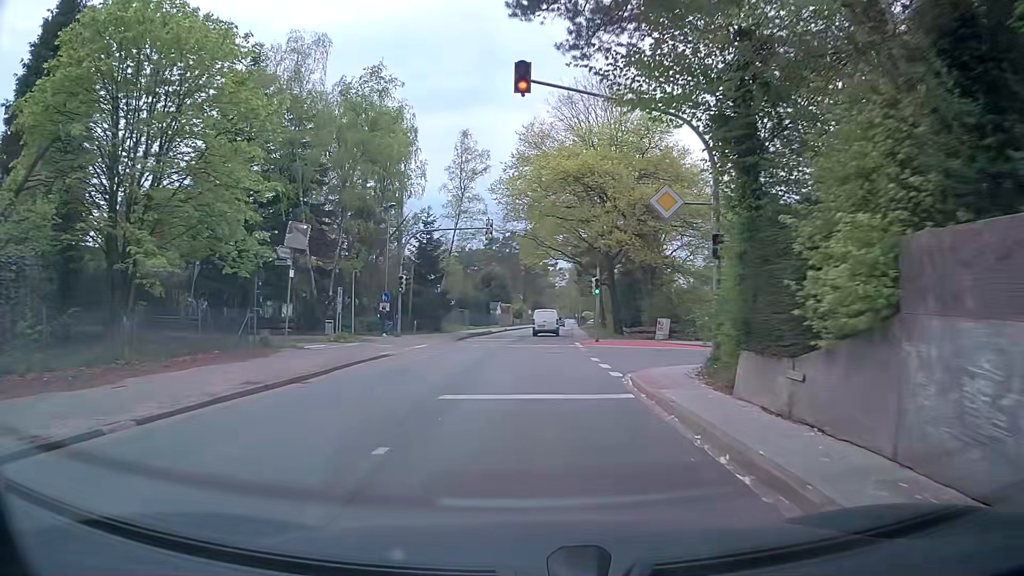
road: tertiary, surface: asphalt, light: Day
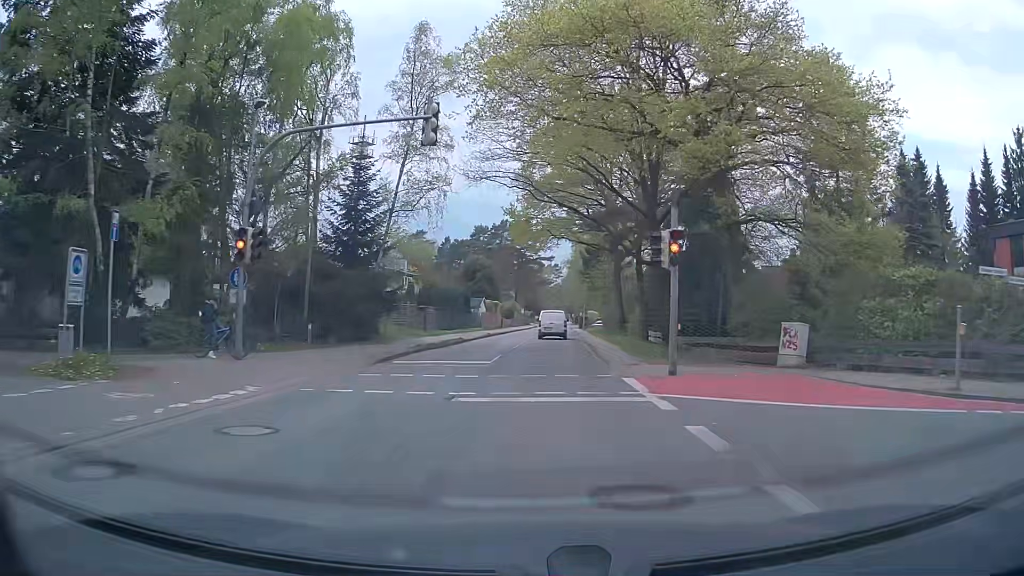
(+0.2, +19.7) m; +1°
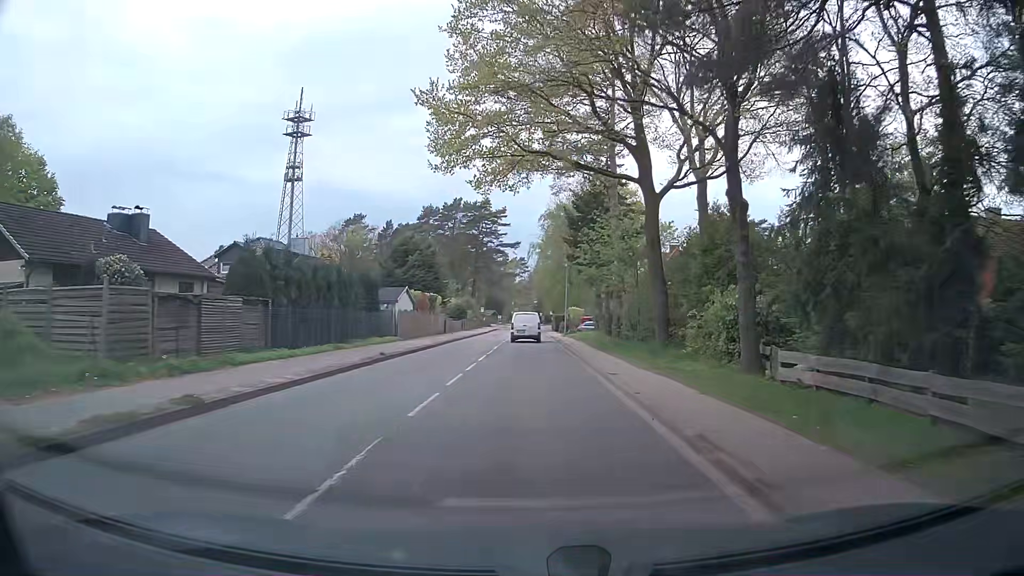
(+0.8, +27.9) m; +3°
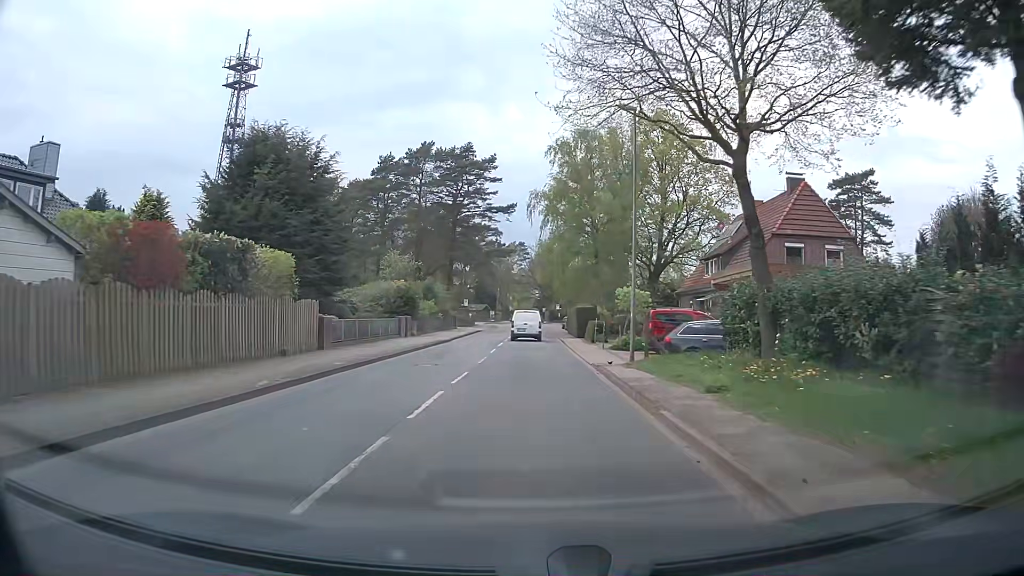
(+0.1, +36.6) m; 0°
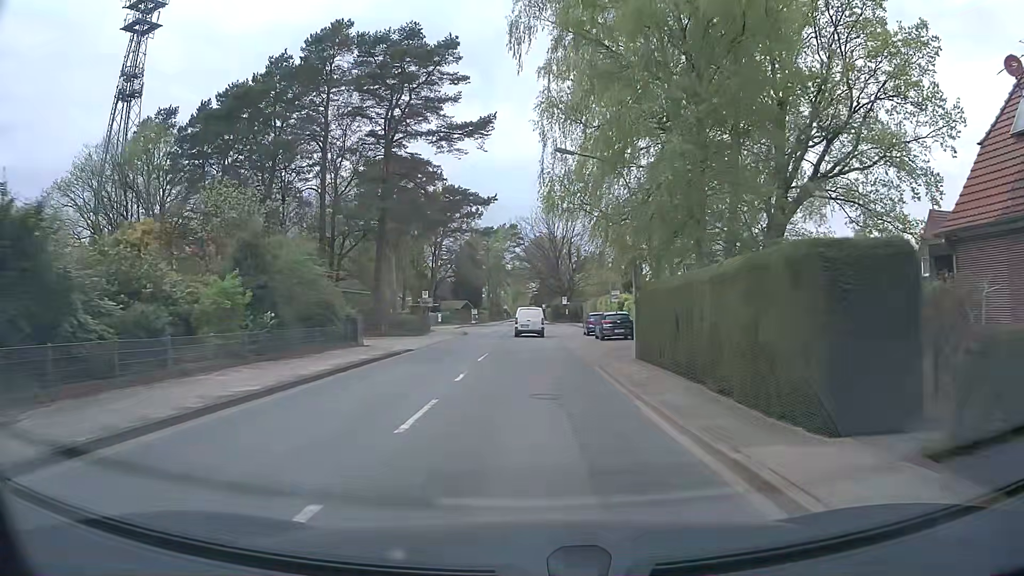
(+0.1, +37.2) m; +1°
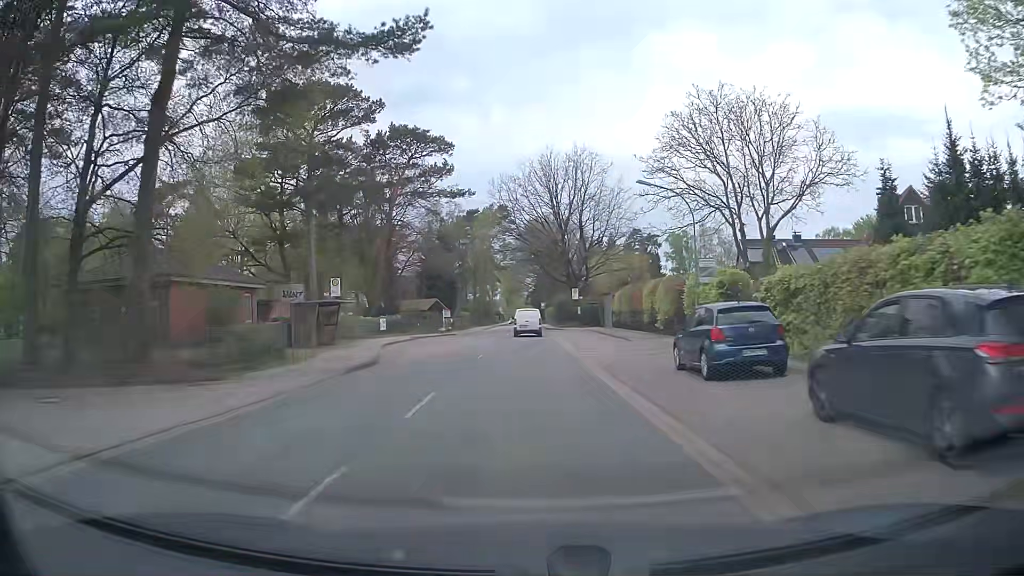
(+0.1, +29.8) m; 0°
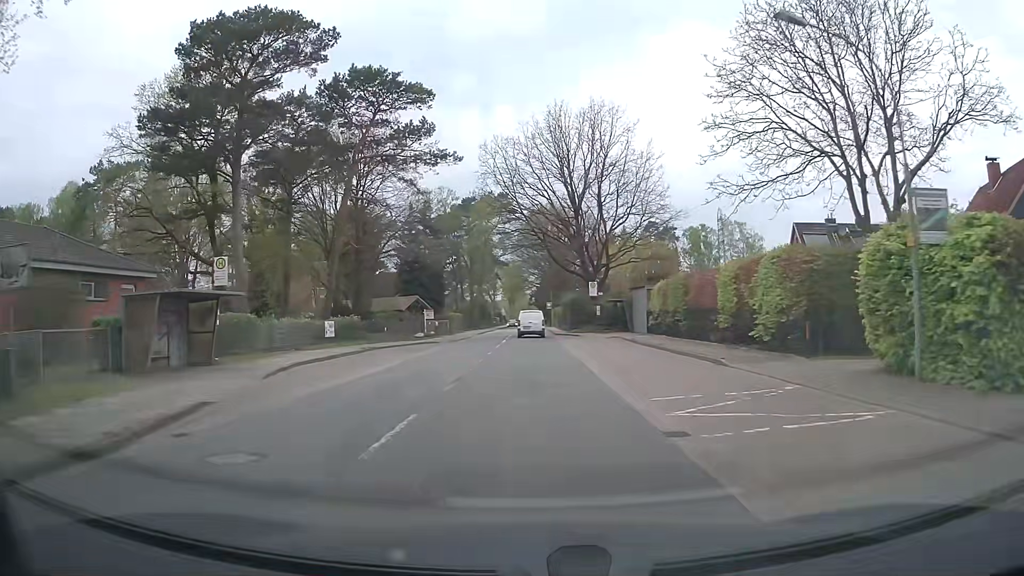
(+0.1, +14.9) m; 0°
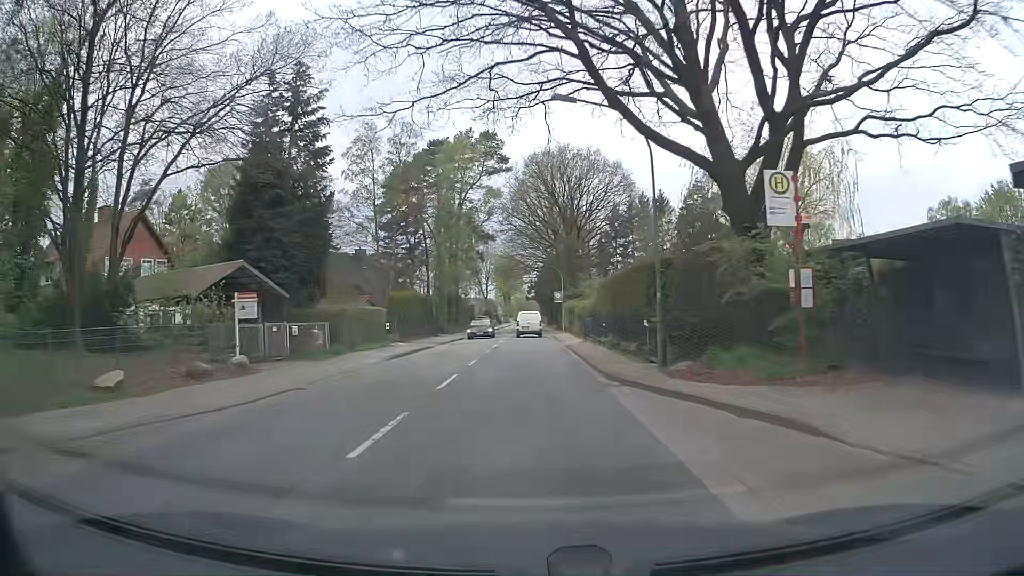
(+0.4, +37.3) m; 0°
(0, +10) (0, +20) (0, +30) (0, +40) (0, +50) (0, +60) (0, +70) (0, +80) (0, +90) (0, +100) m
